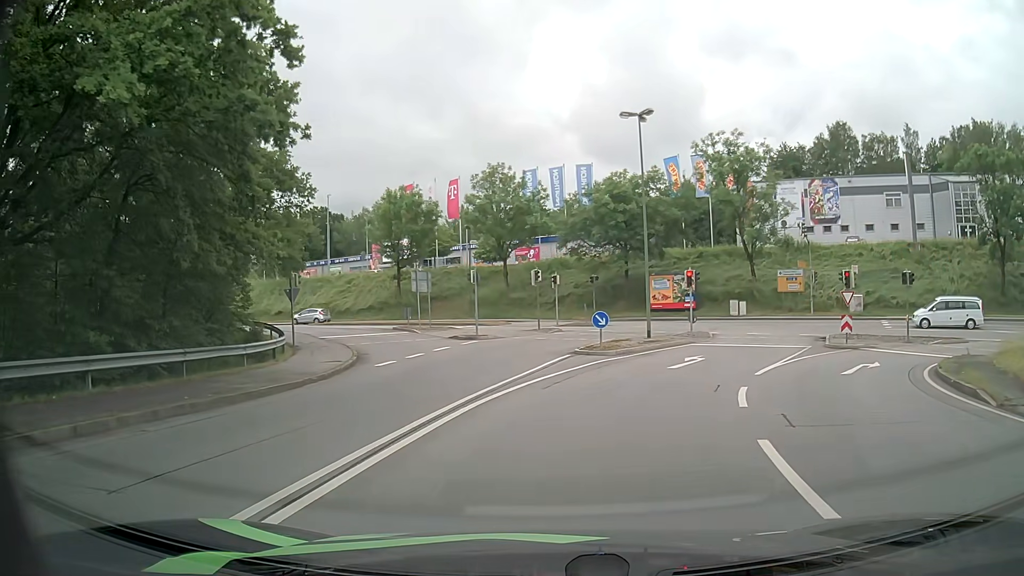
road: primary_link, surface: asphalt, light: Day
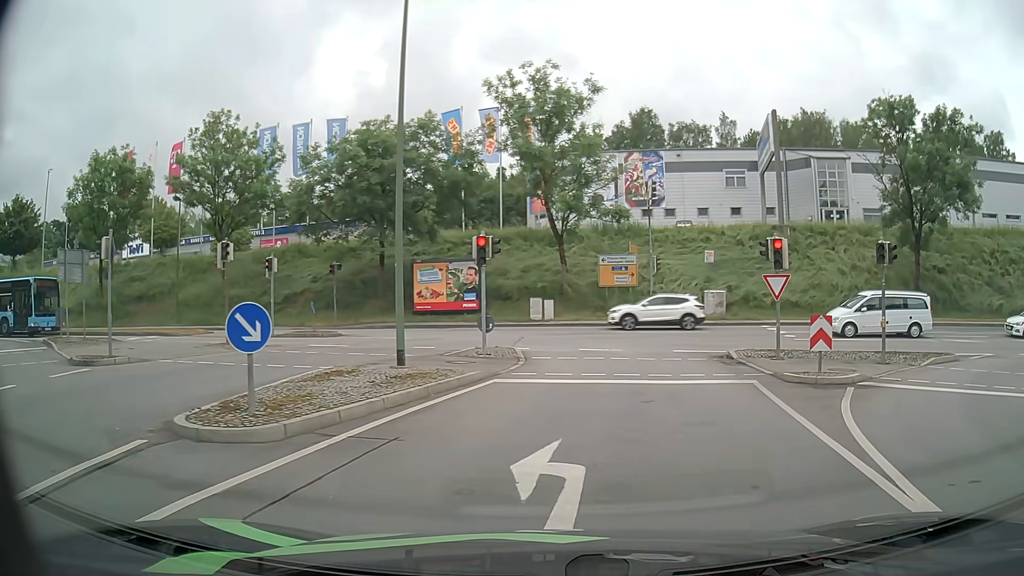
(+1.9, +15.4) m; +19°
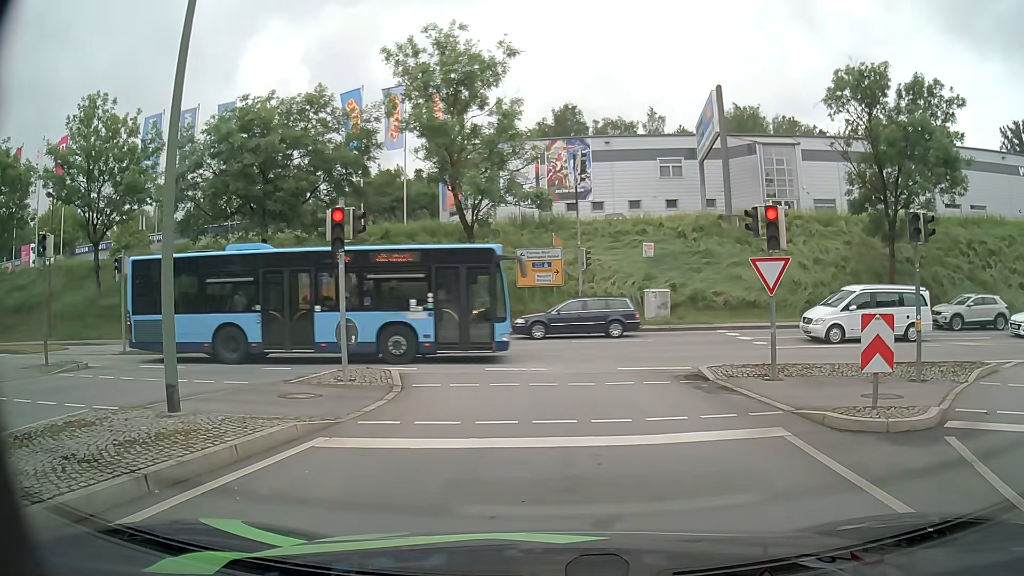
(+0.4, +5.8) m; +8°
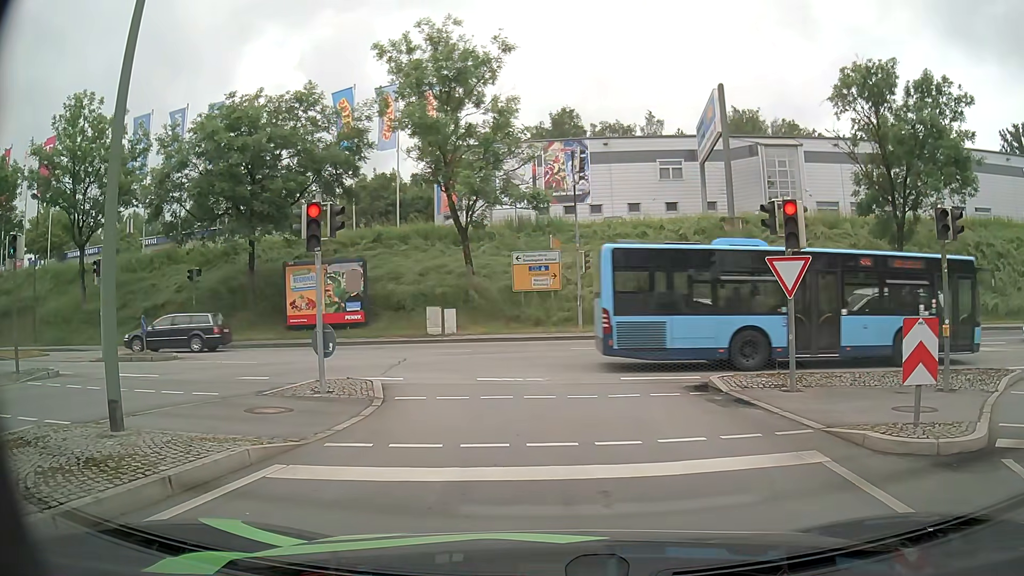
(0.0, +1.2) m; 0°
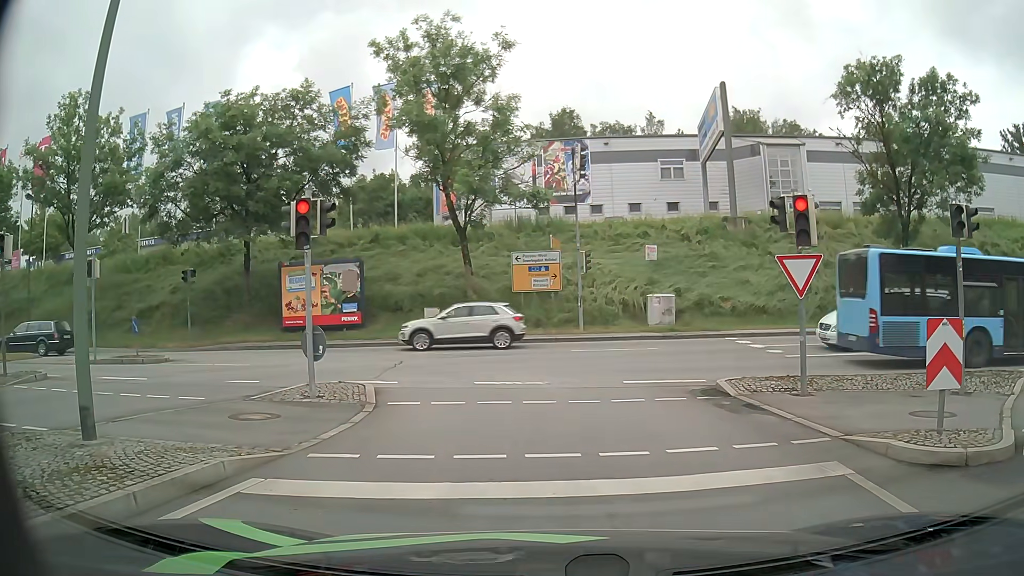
(0.0, +0.6) m; 0°
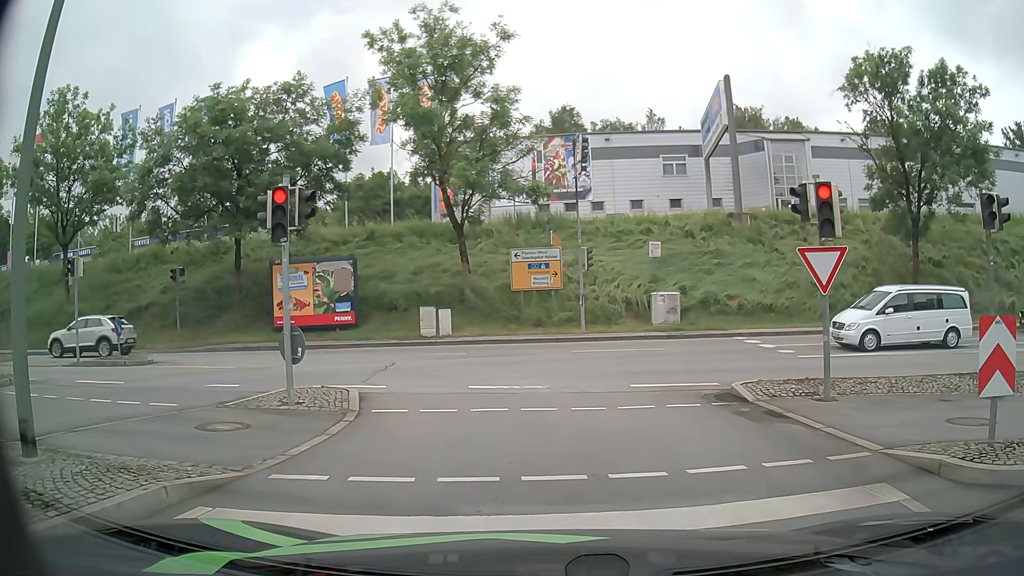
(0.0, +1.0) m; 0°
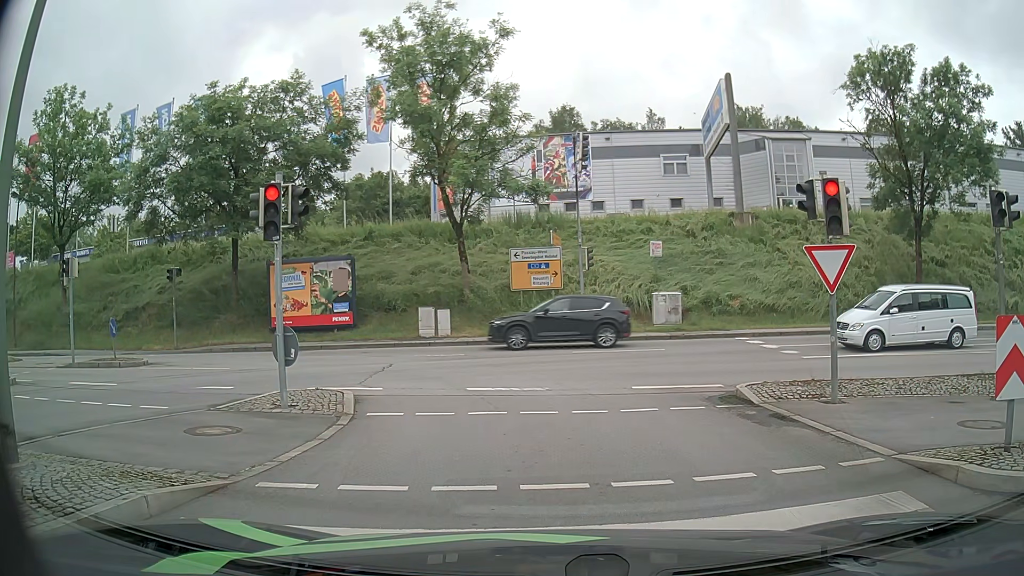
(0.0, +0.3) m; 0°
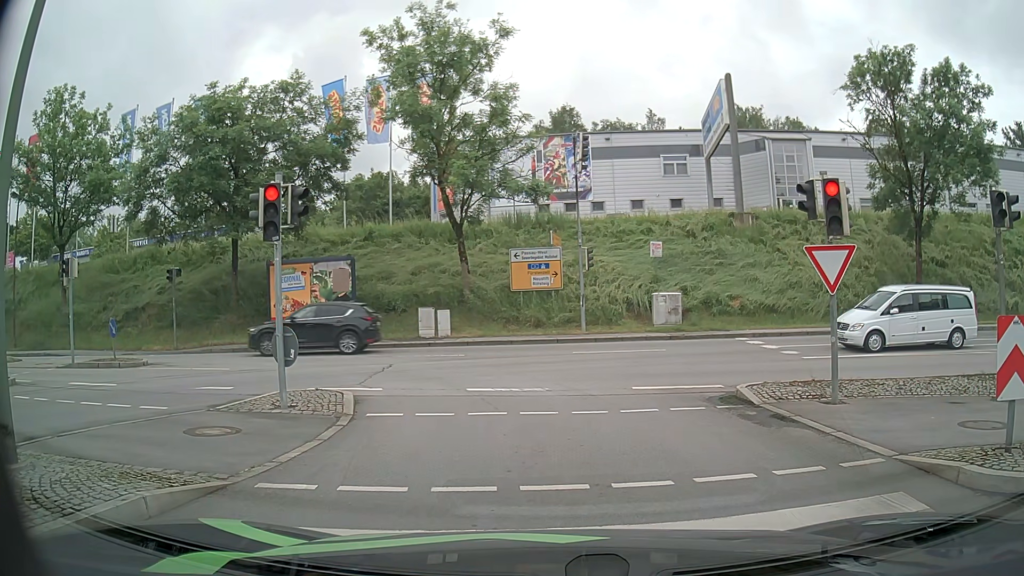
(0.0, 0.0) m; 0°
